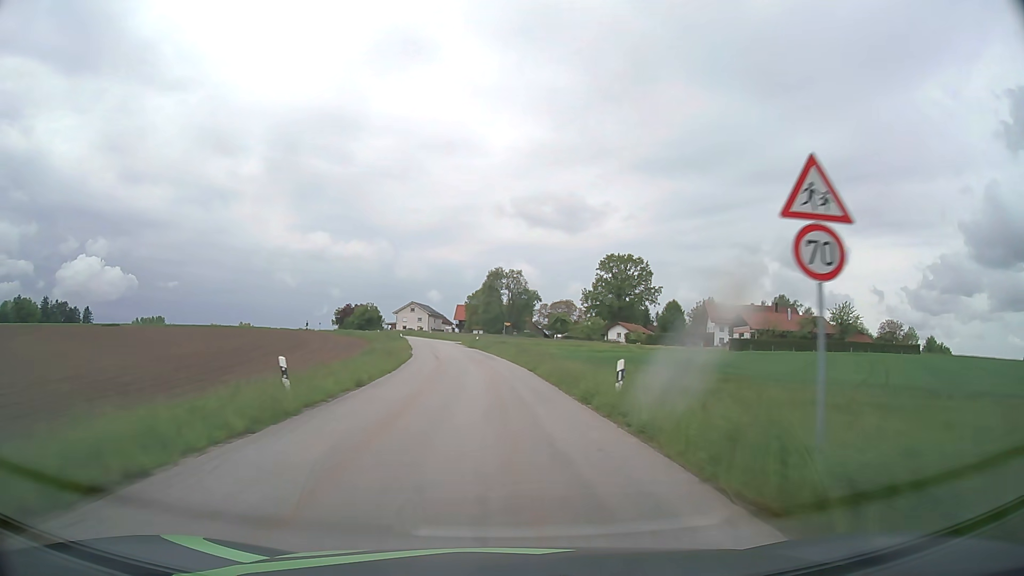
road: tertiary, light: Day
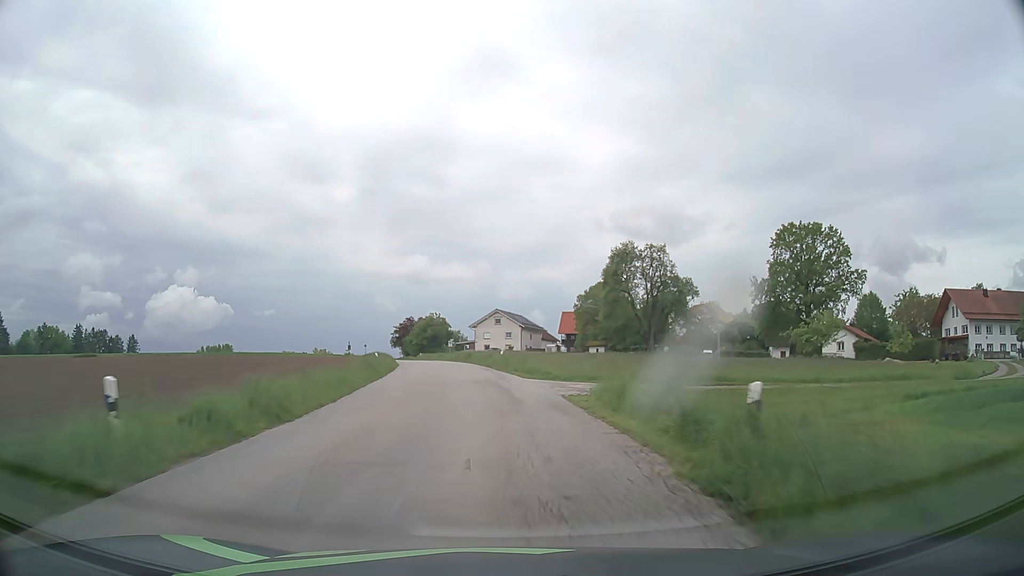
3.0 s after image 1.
(-4.0, +56.3) m; -9°
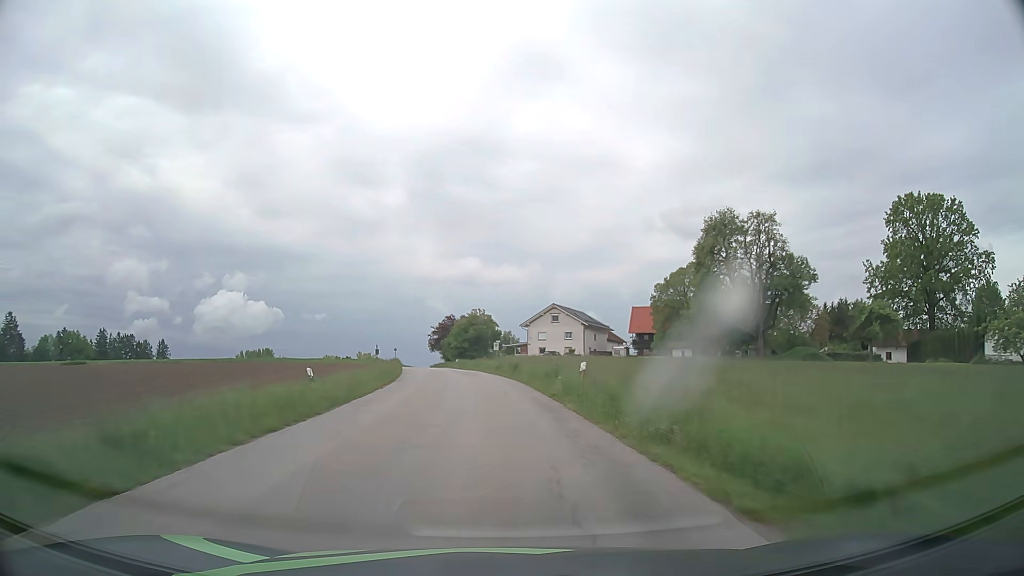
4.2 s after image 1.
(-0.8, +22.0) m; -5°
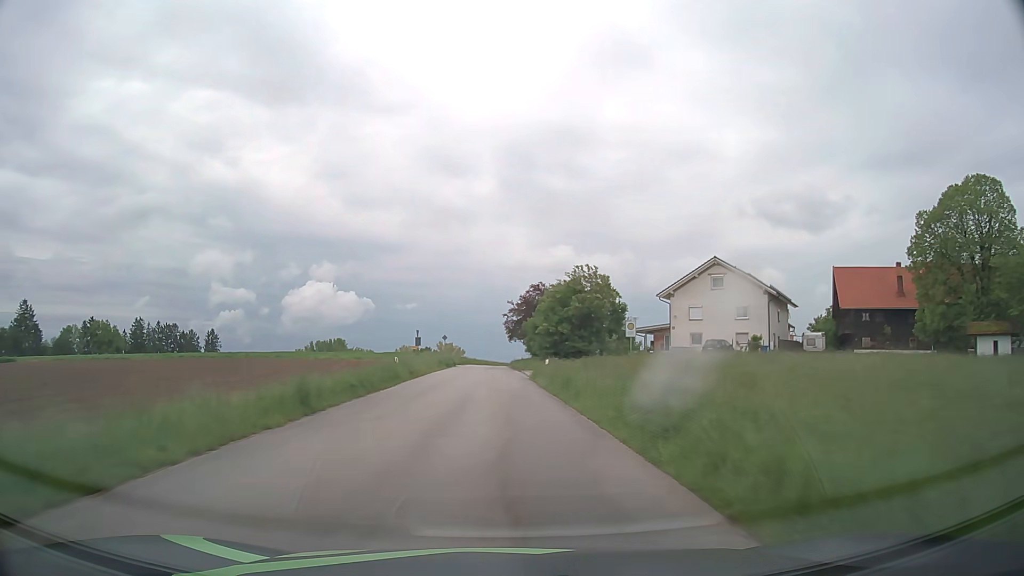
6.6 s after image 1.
(-2.9, +43.7) m; -8°
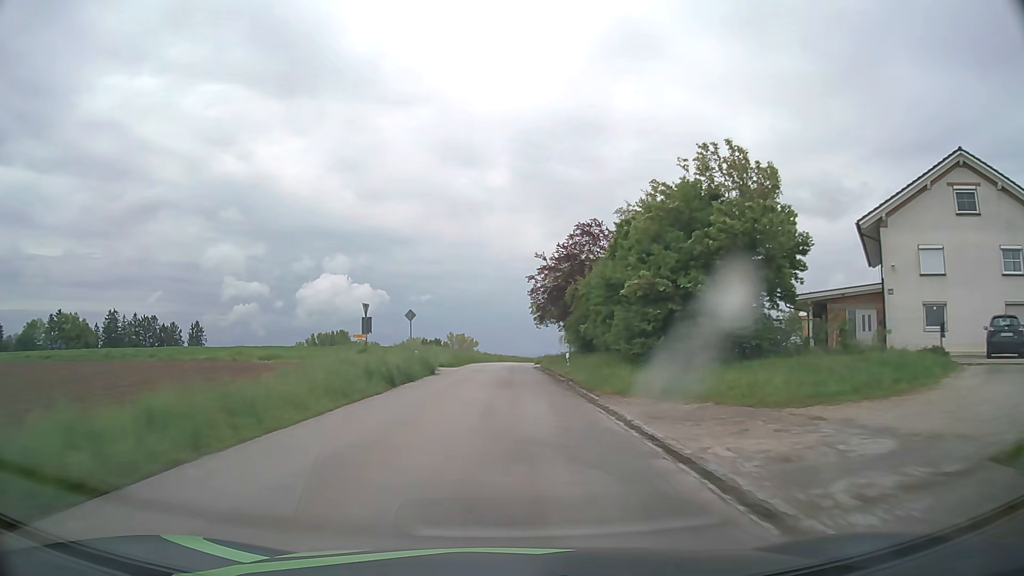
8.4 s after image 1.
(-0.9, +33.2) m; -2°
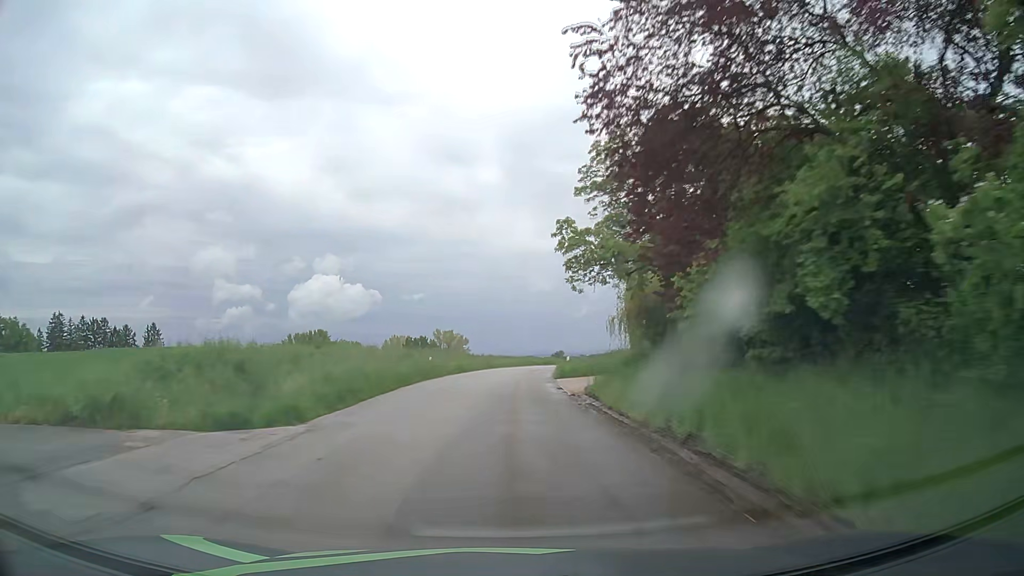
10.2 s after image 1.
(+0.2, +33.5) m; 0°
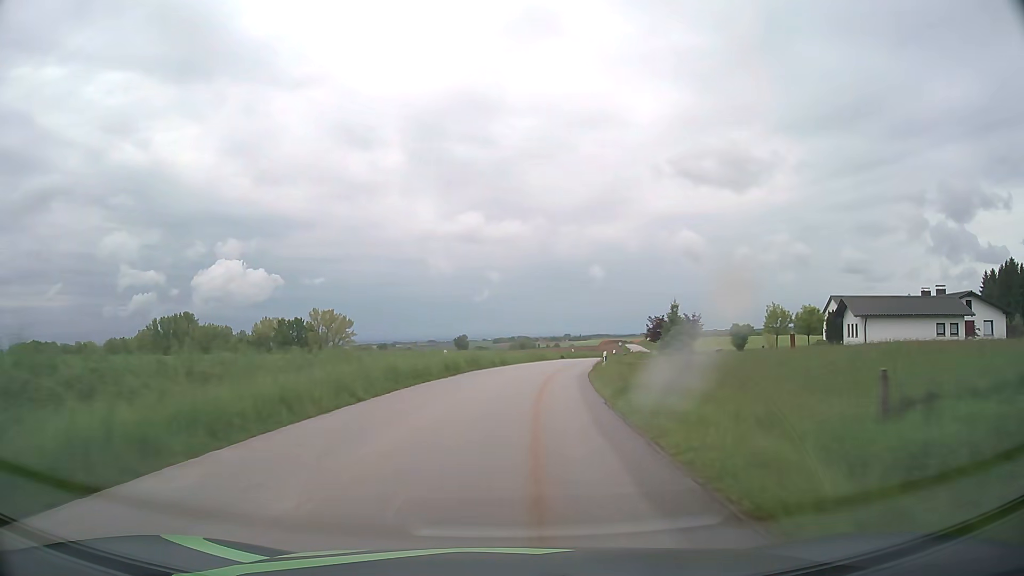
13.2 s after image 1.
(+2.7, +56.0) m; +8°
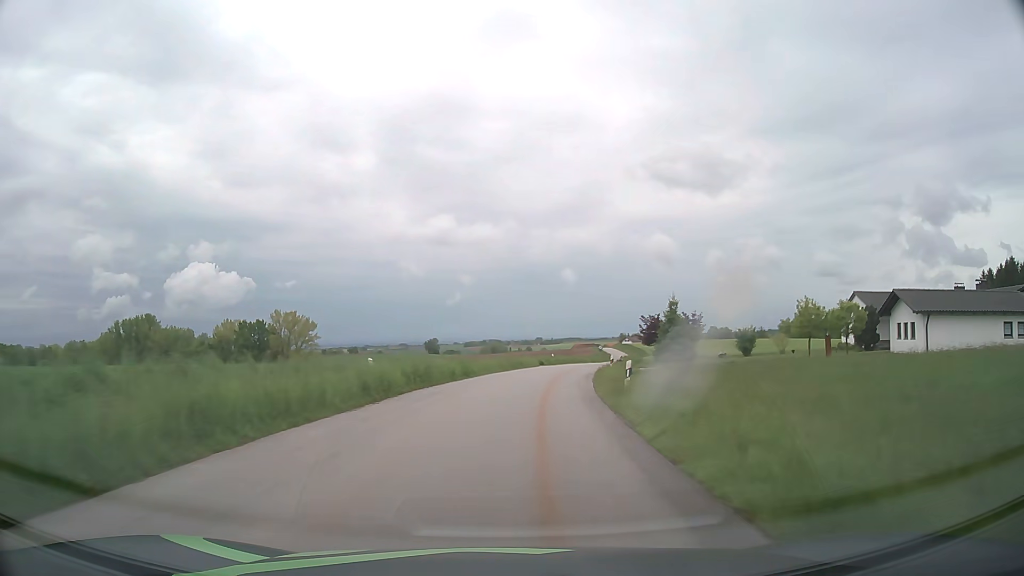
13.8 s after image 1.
(+0.2, +11.3) m; +2°
(0, +10) (+1, +20) (+2, +30) (+3, +40) (+5, +50) (+7, +59) (+9, +69) (+11, +79) (+14, +89) (+16, +98) m
